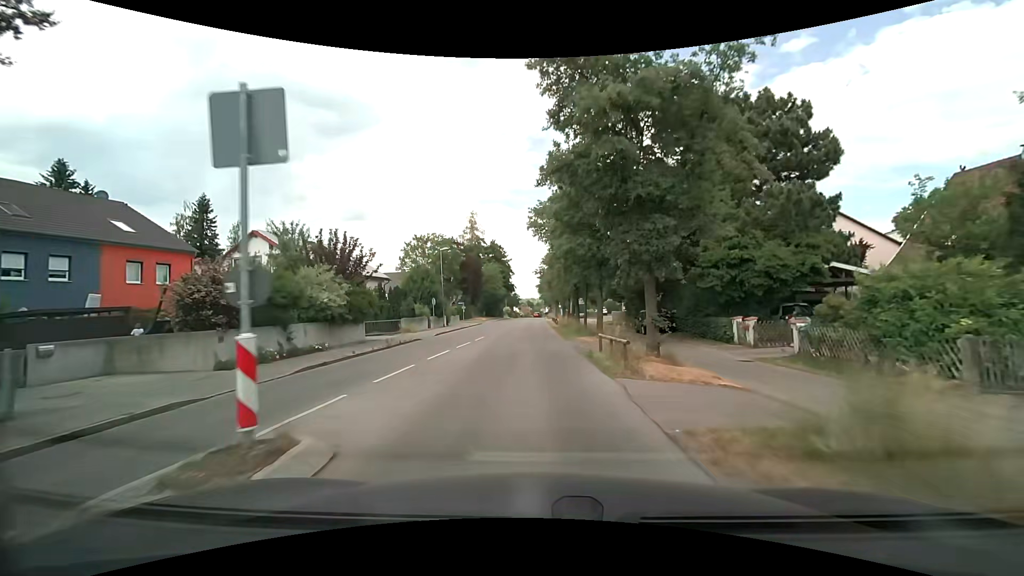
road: tertiary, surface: asphalt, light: Day
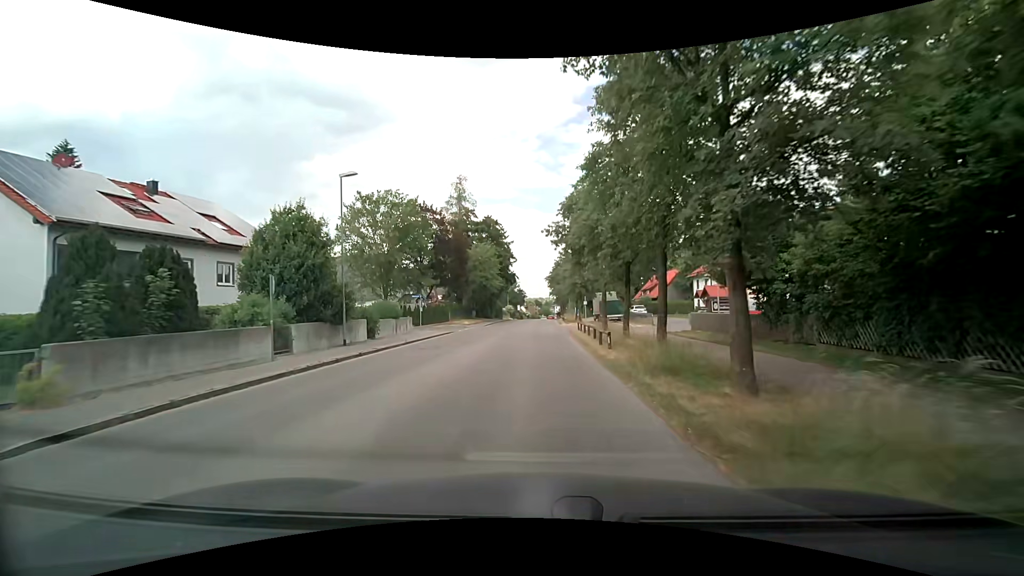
(-0.6, +27.0) m; -2°
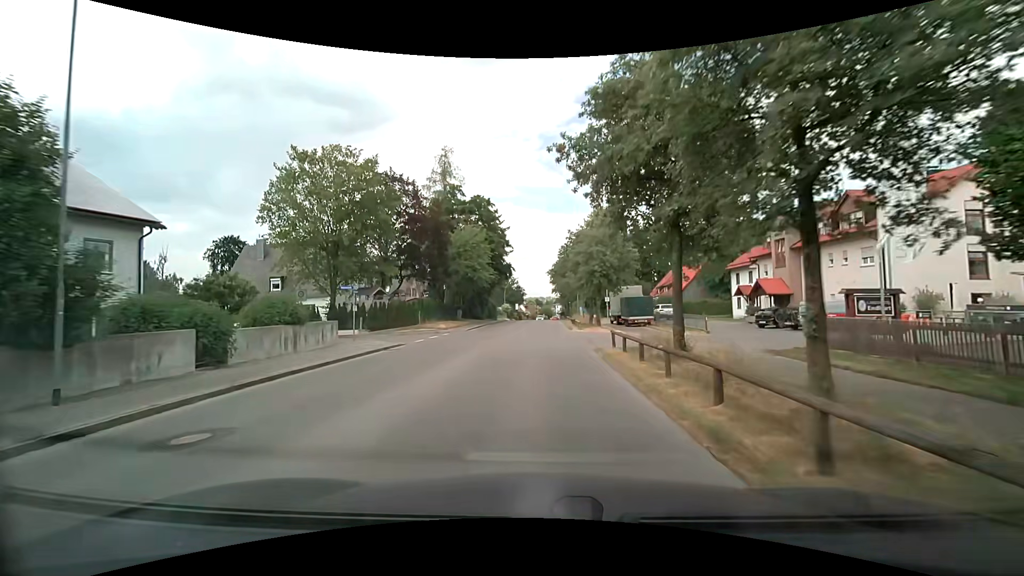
(0.0, +13.4) m; 0°
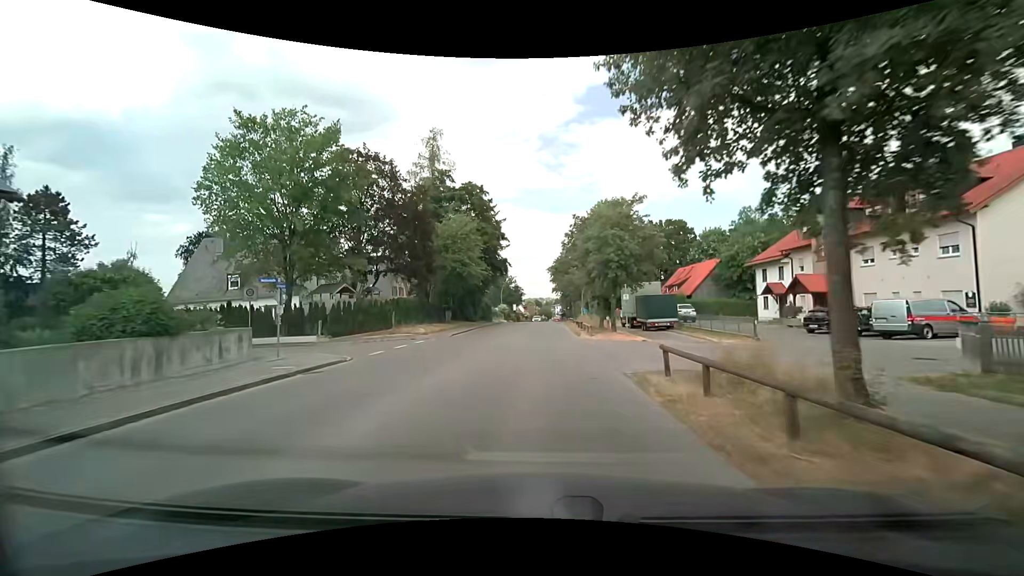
(-0.1, +6.7) m; 0°
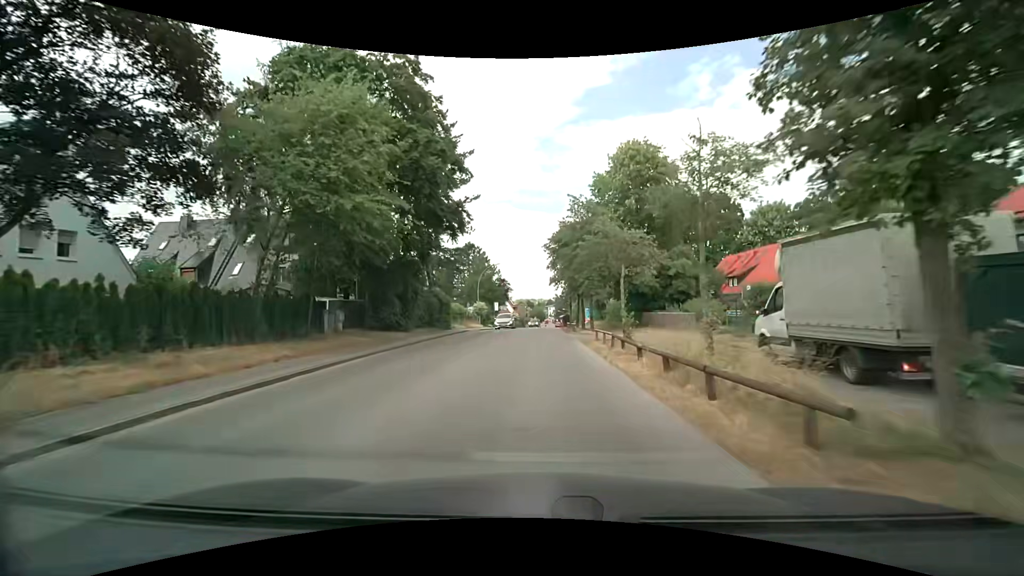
(+0.2, +26.7) m; +1°
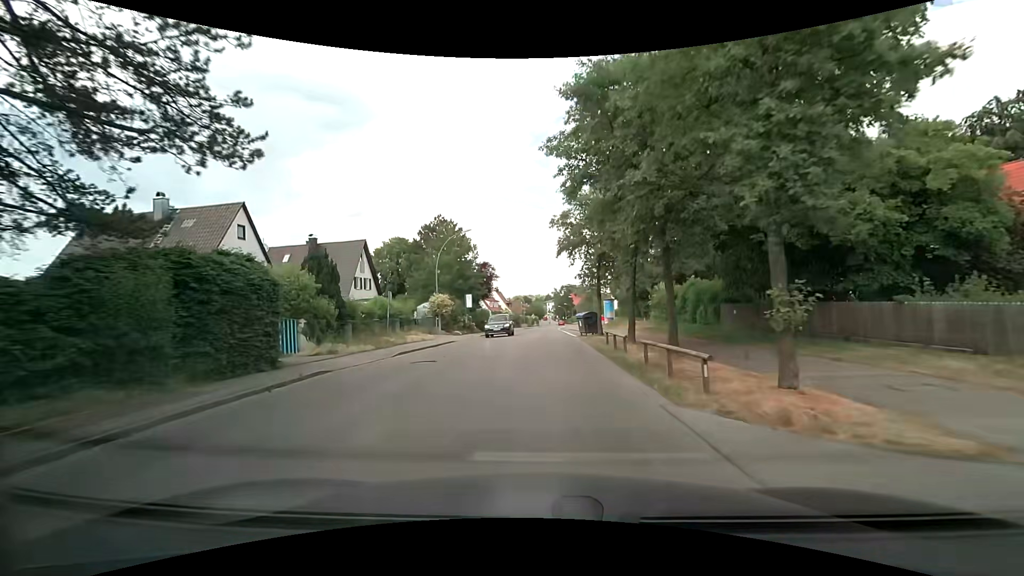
(0.0, +26.7) m; +1°
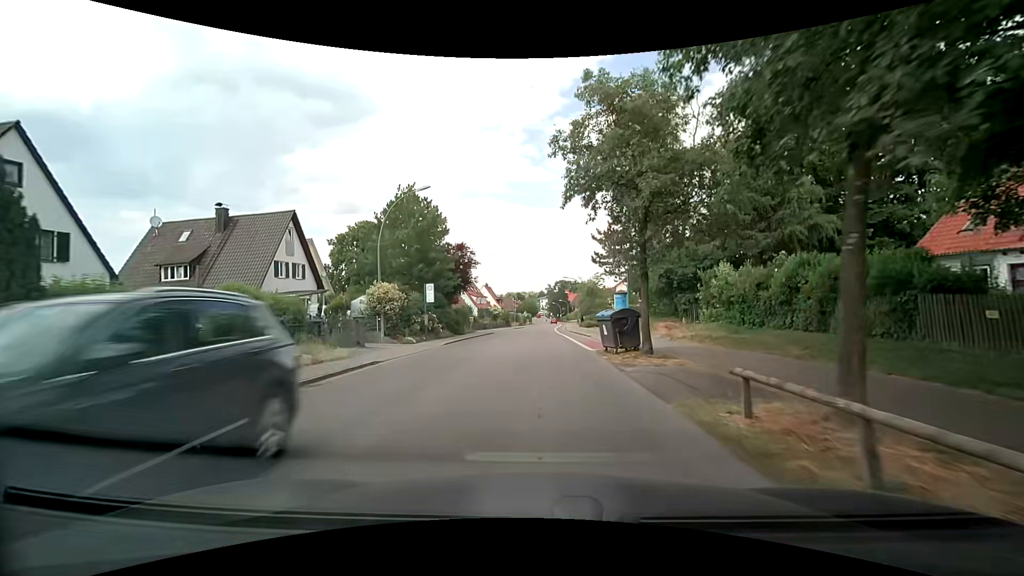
(-0.2, +13.5) m; -1°
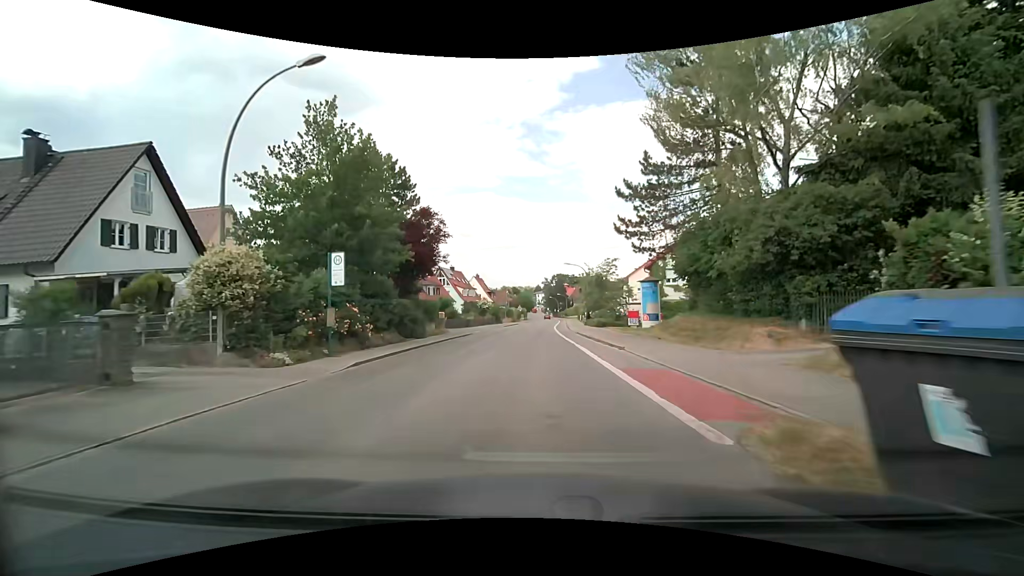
(+0.1, +13.7) m; +1°
(0, +10) (0, +20) (0, +30) (0, +40) (0, +50) (+1, +60) (+1, +70) (+2, +80) (+2, +90) (+3, +100) m
